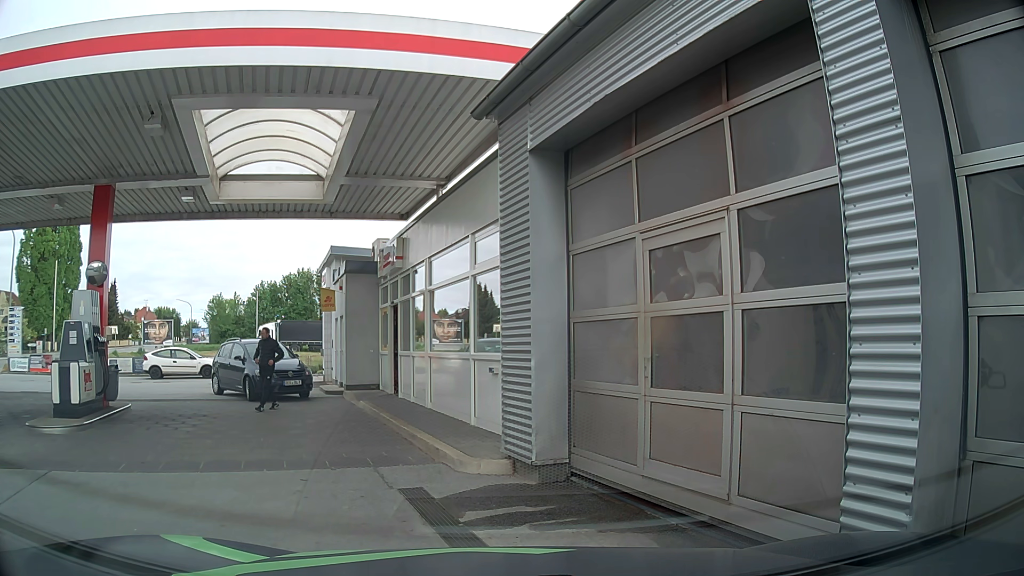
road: service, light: Day
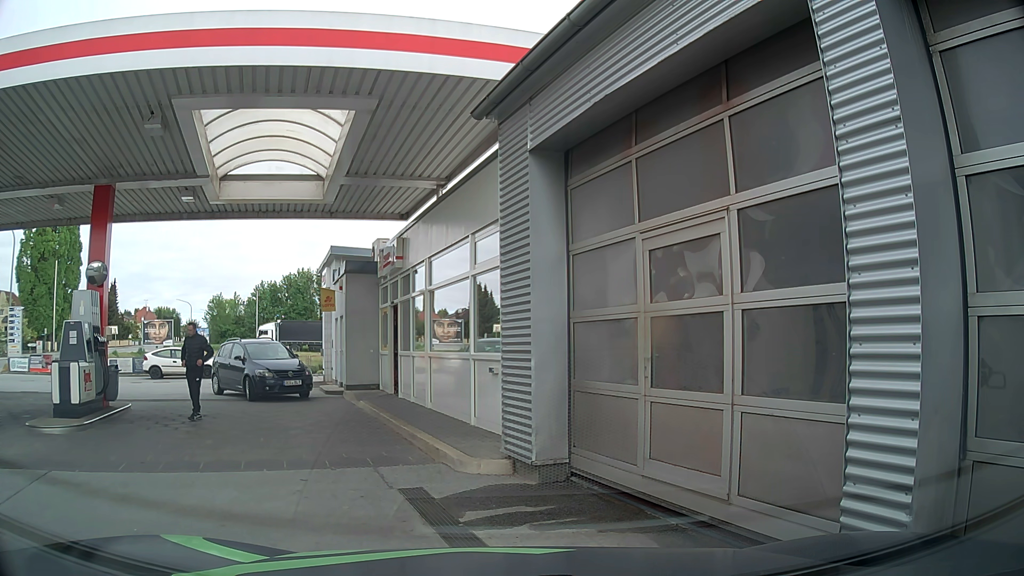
(0.0, 0.0) m; 0°
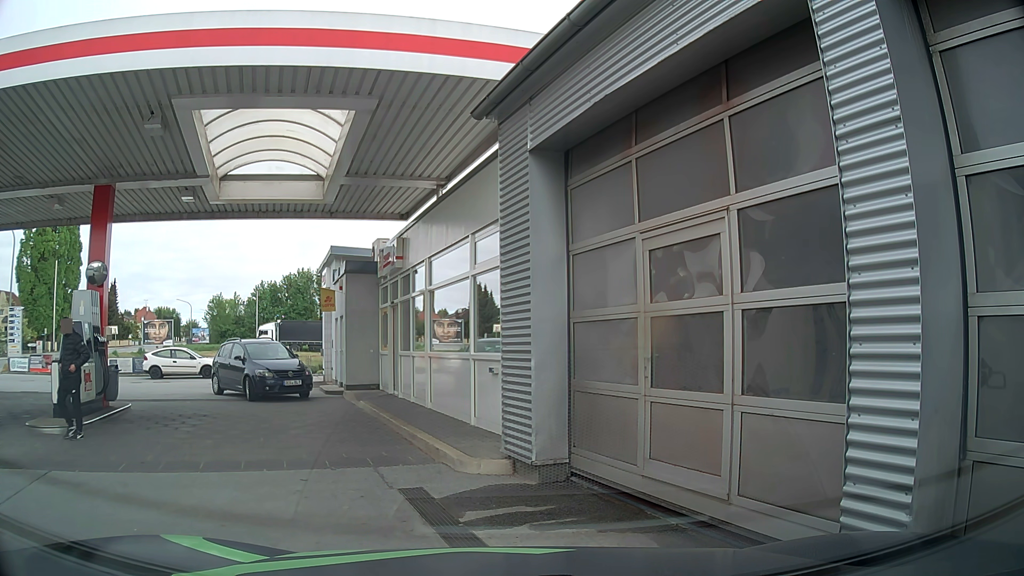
(0.0, 0.0) m; 0°
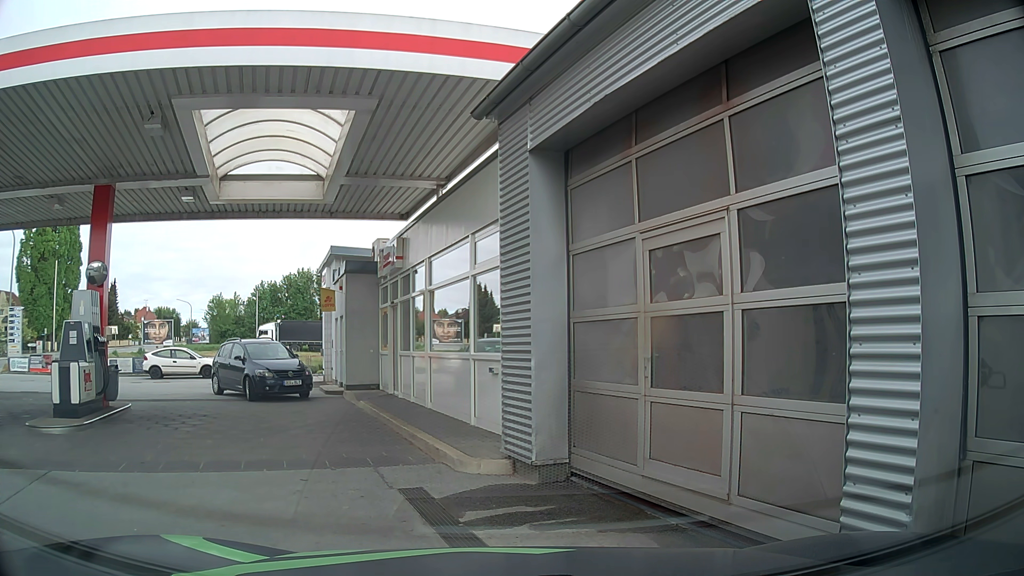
(0.0, 0.0) m; 0°
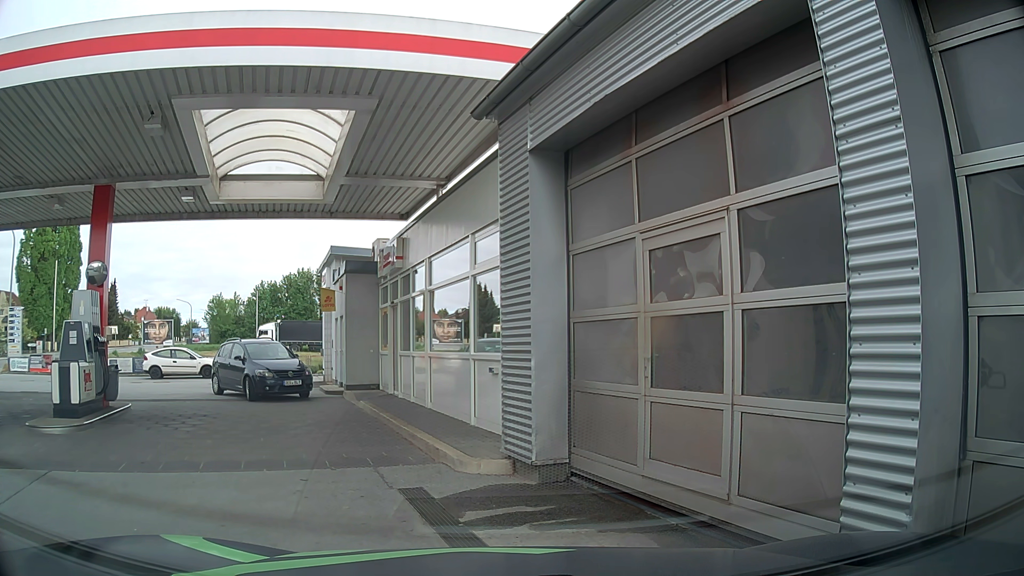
(0.0, 0.0) m; 0°
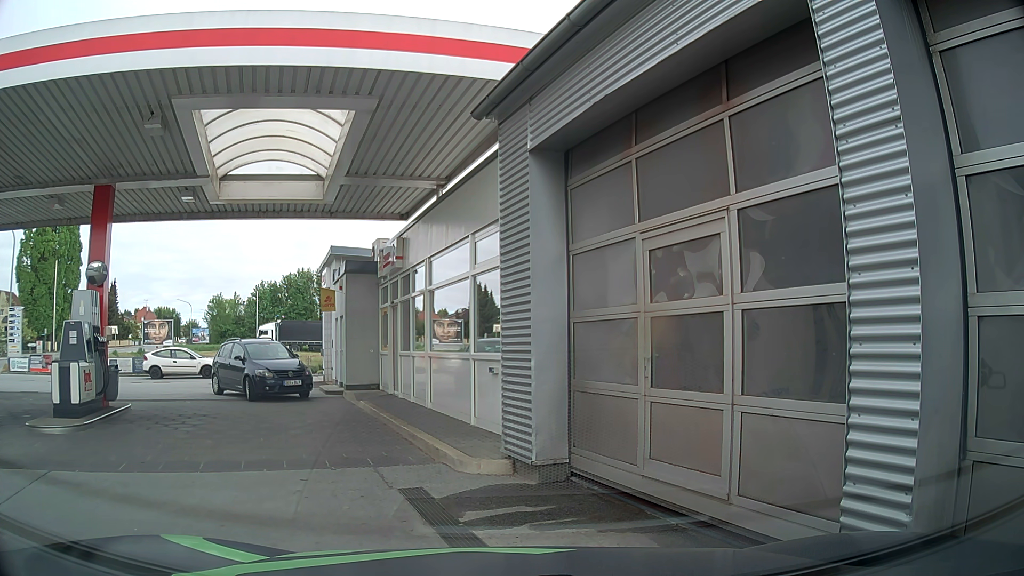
(0.0, 0.0) m; 0°
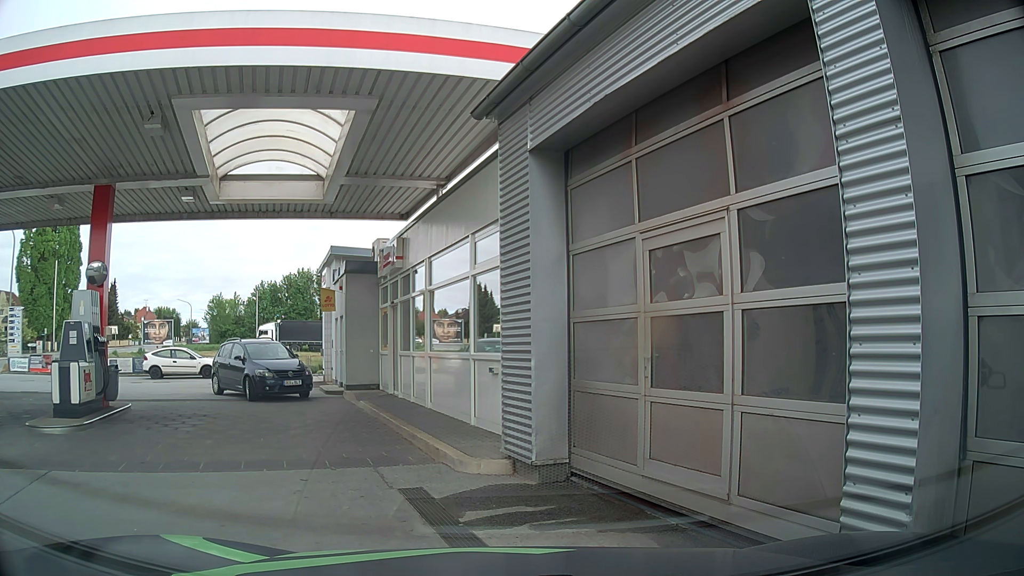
(0.0, 0.0) m; 0°
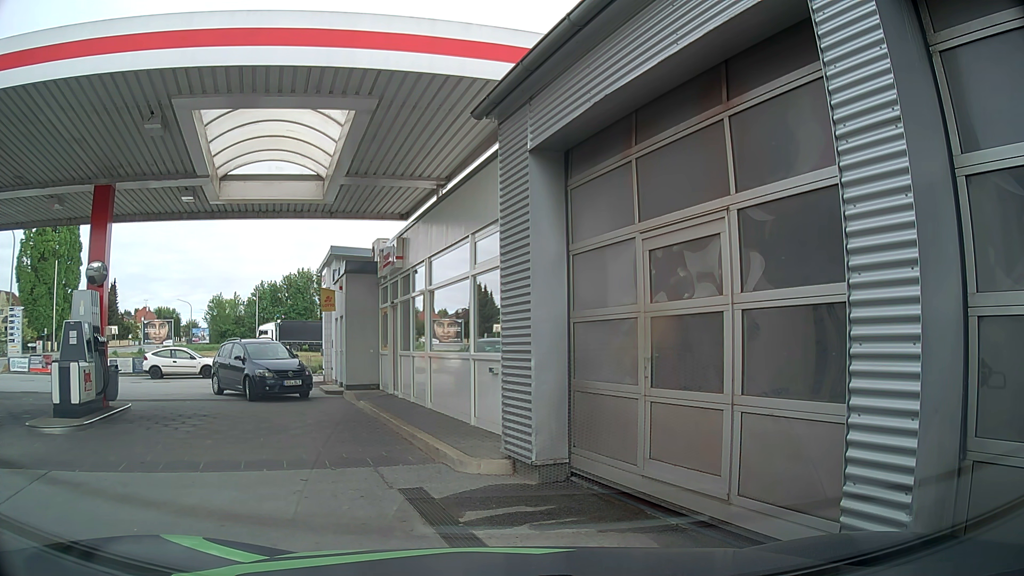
(0.0, 0.0) m; 0°
